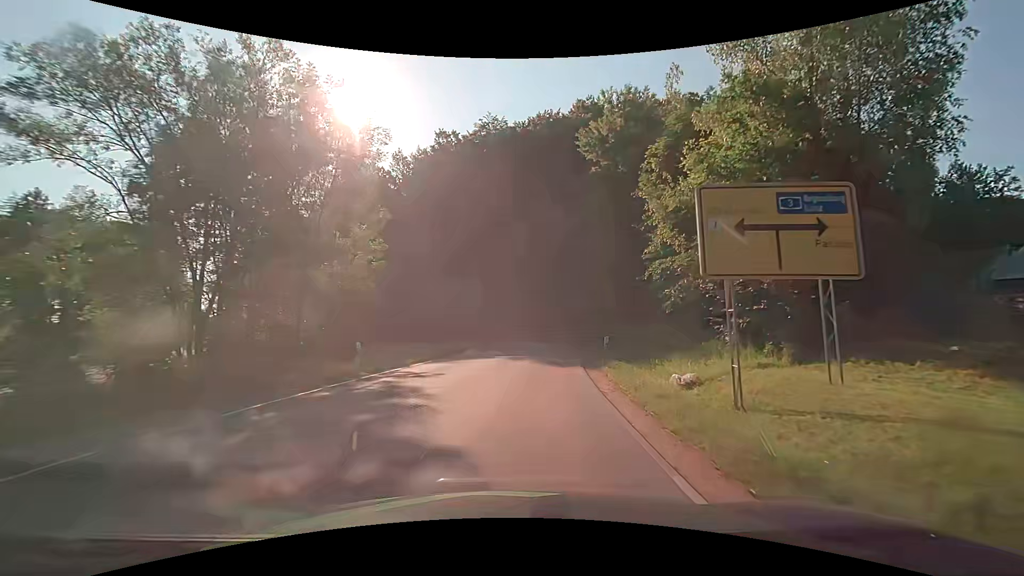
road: tertiary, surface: asphalt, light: Day
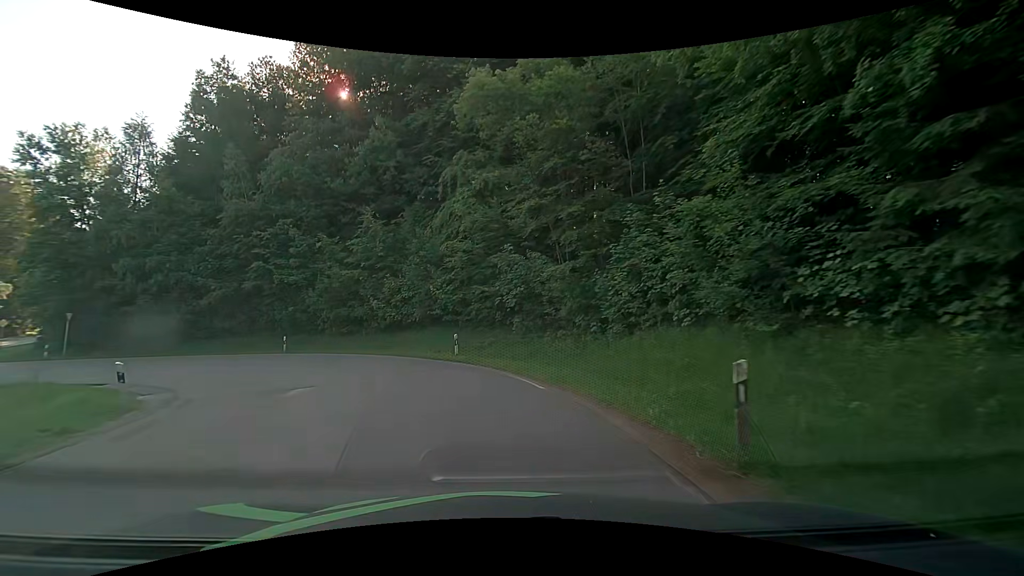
(+2.2, +32.1) m; +1°
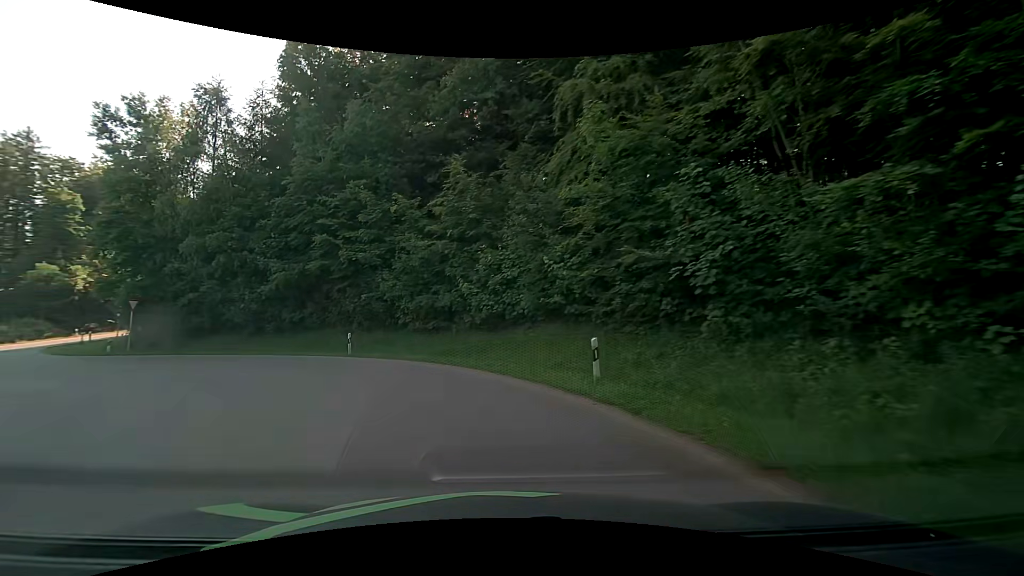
(-0.9, +10.9) m; -13°
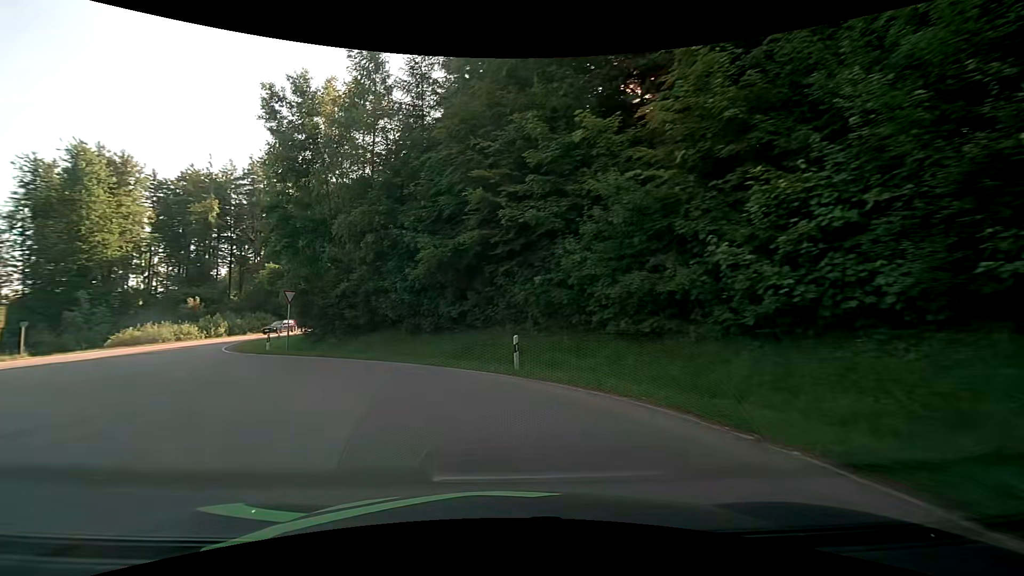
(-1.6, +9.8) m; -21°
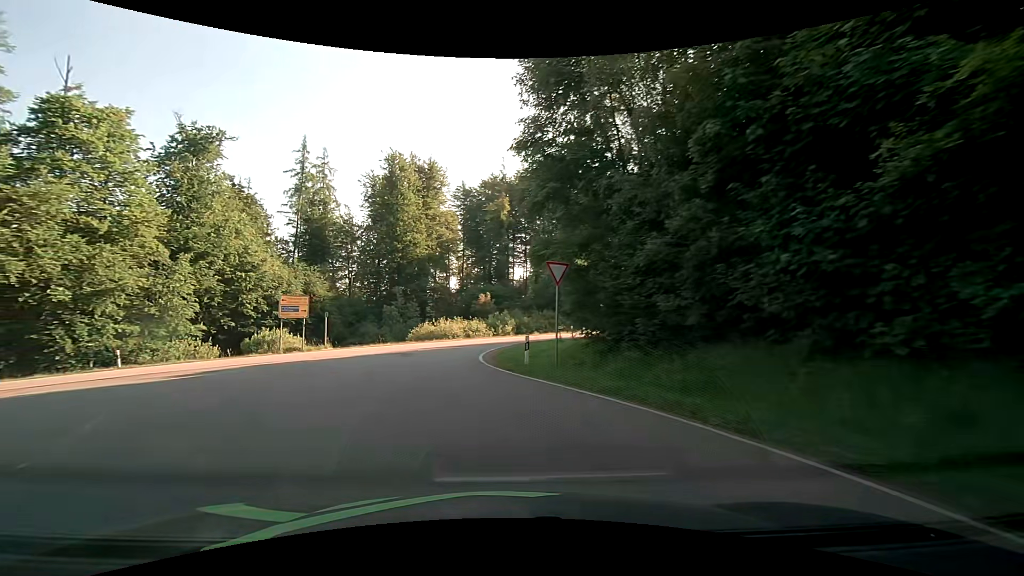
(-3.8, +13.2) m; -32°
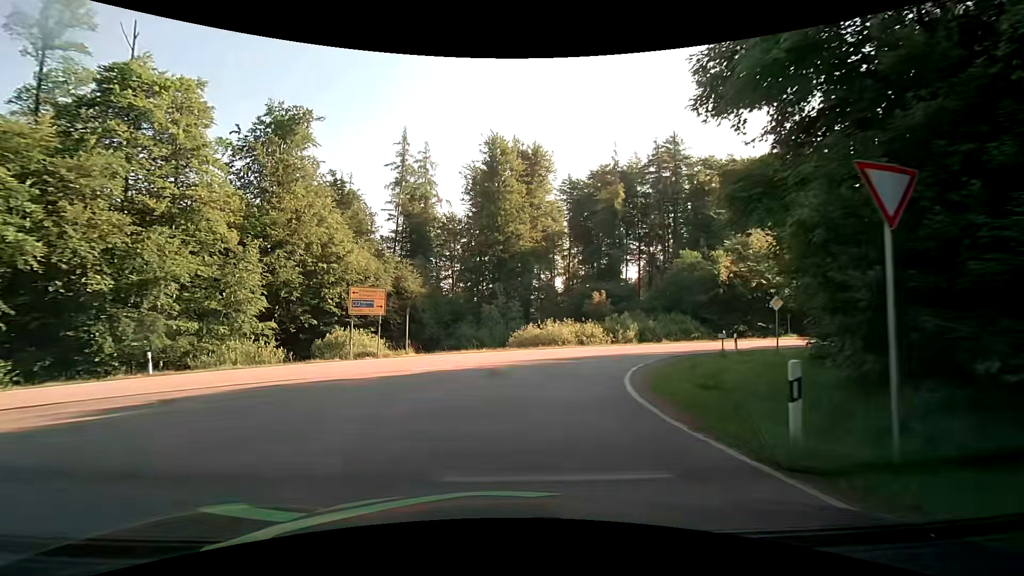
(-1.1, +9.1) m; -12°
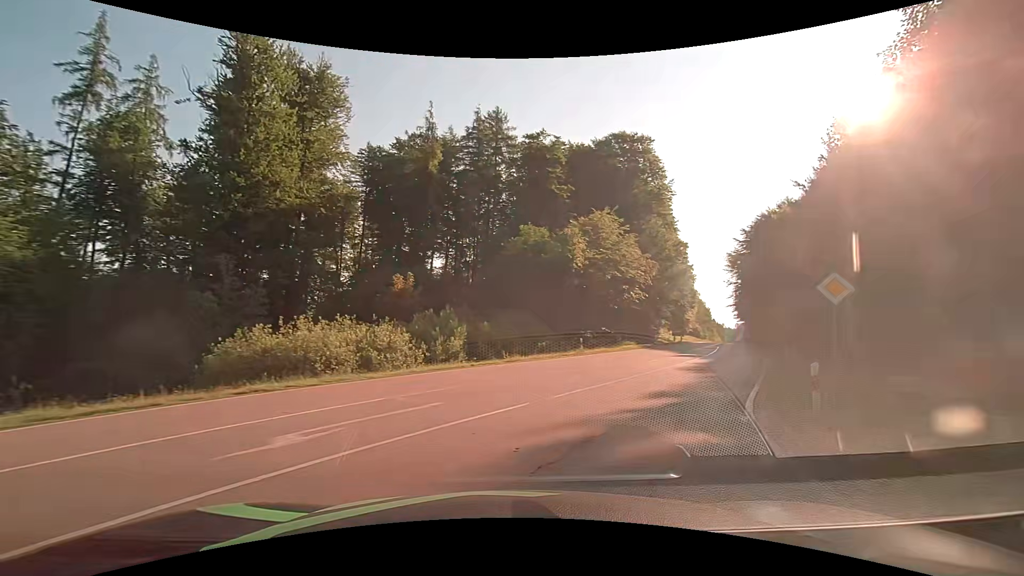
(+2.3, +19.3) m; +22°
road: secondary
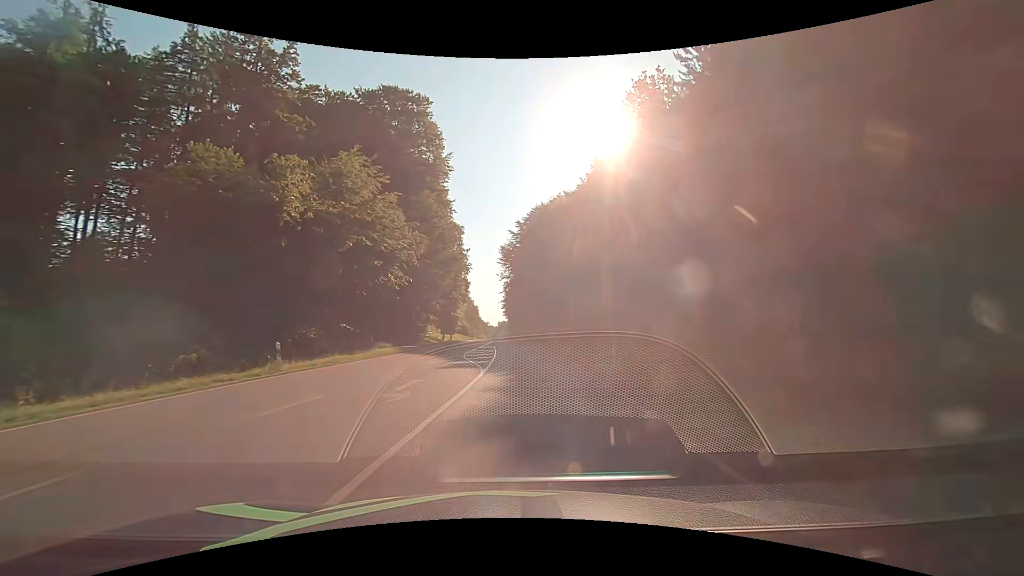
(+4.1, +14.1) m; +27°
(0, +10) (+1, +20) (+1, +30) (+1, +40) (0, +50) (0, +60) (0, +70) (0, +80) (0, +90) (0, +100) m
